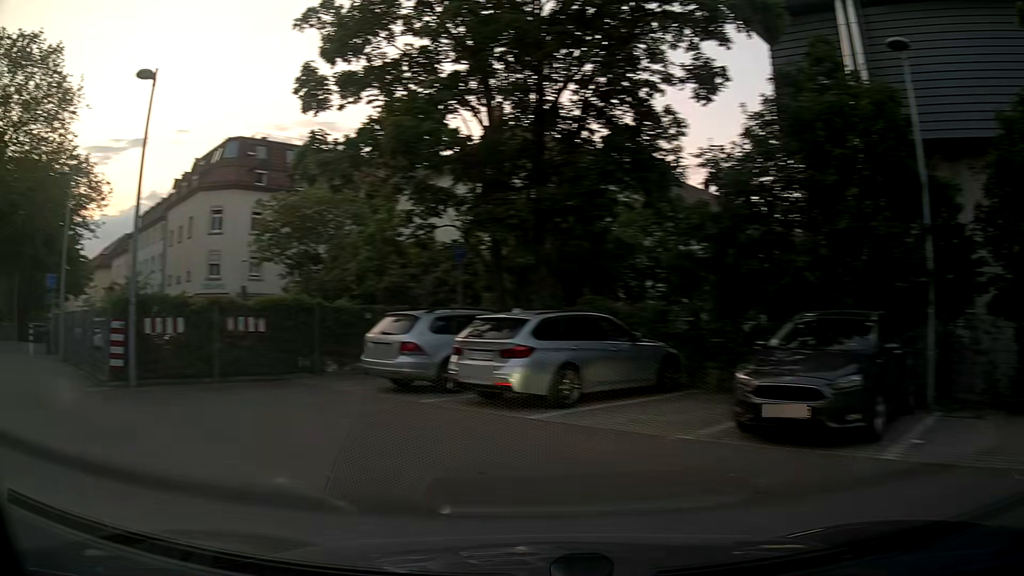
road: service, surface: asphalt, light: Day
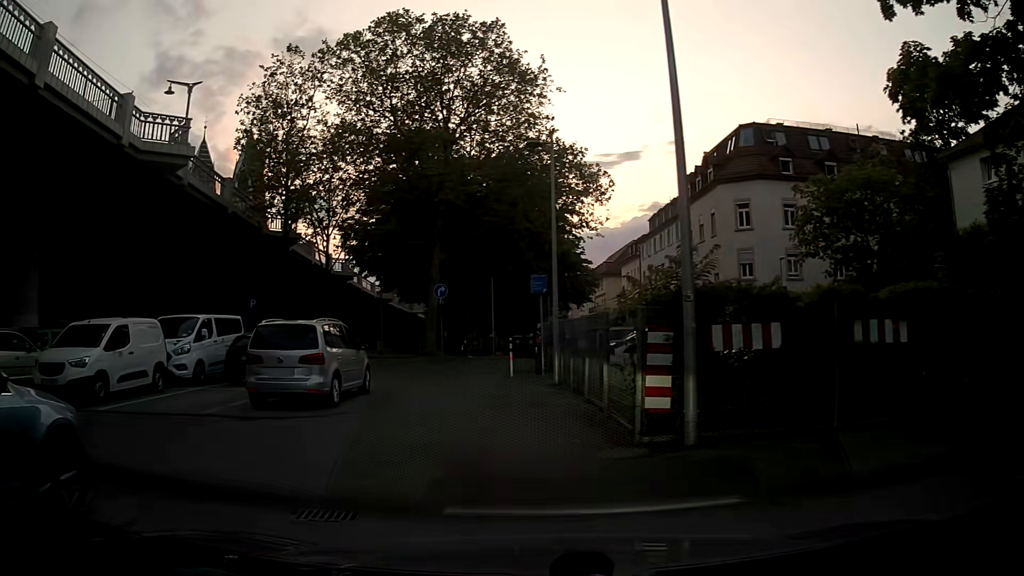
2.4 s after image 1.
(-3.1, +5.3) m; -48°
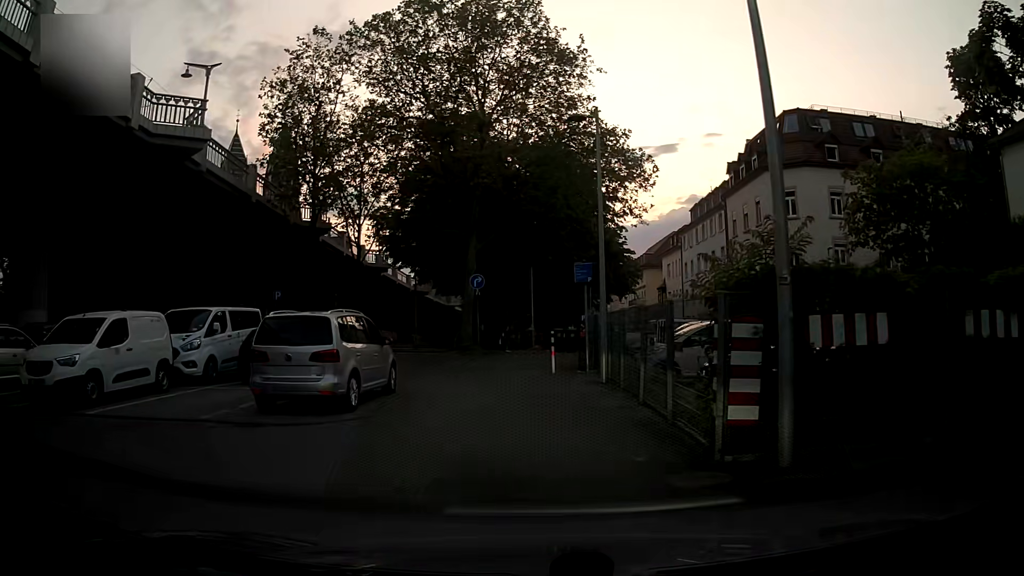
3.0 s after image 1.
(0.0, +1.6) m; -4°
